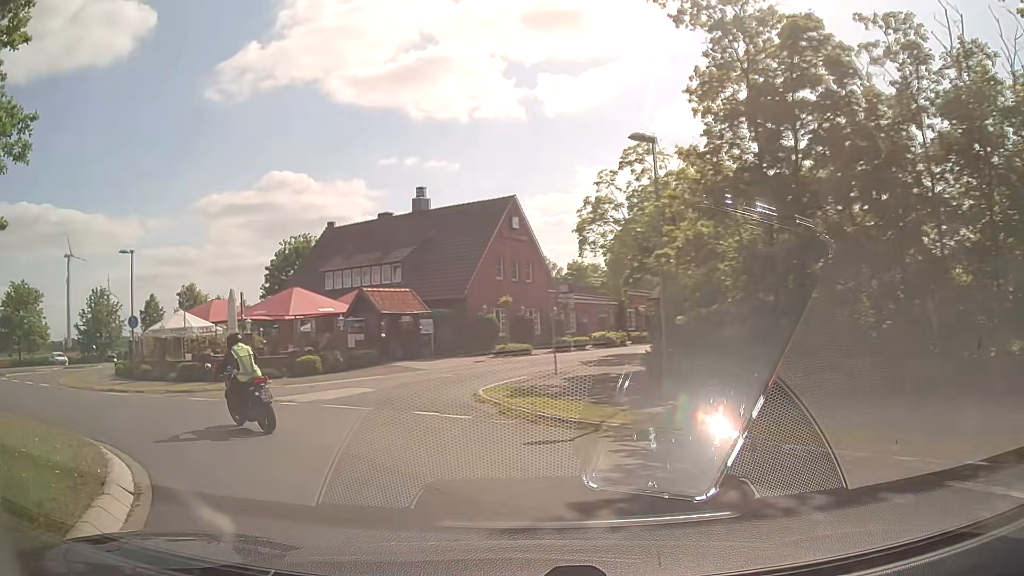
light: Day
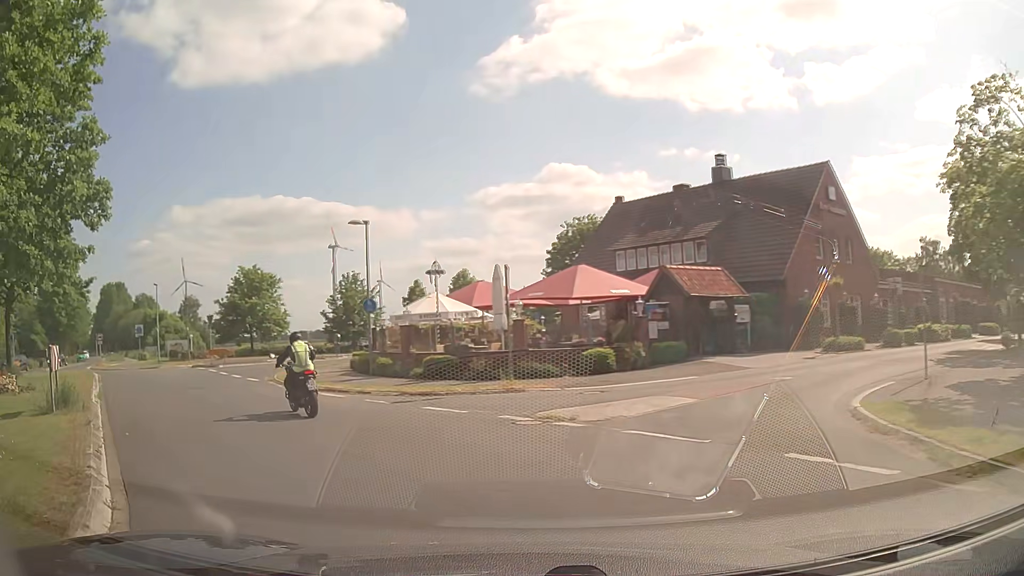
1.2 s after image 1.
(-1.3, +6.2) m; -23°
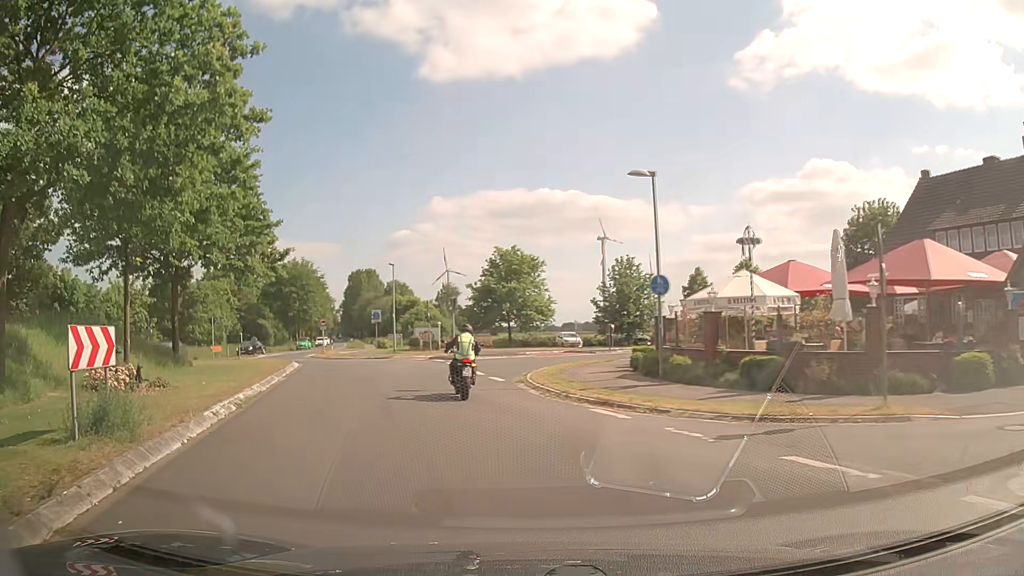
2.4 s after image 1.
(-1.6, +6.9) m; -23°
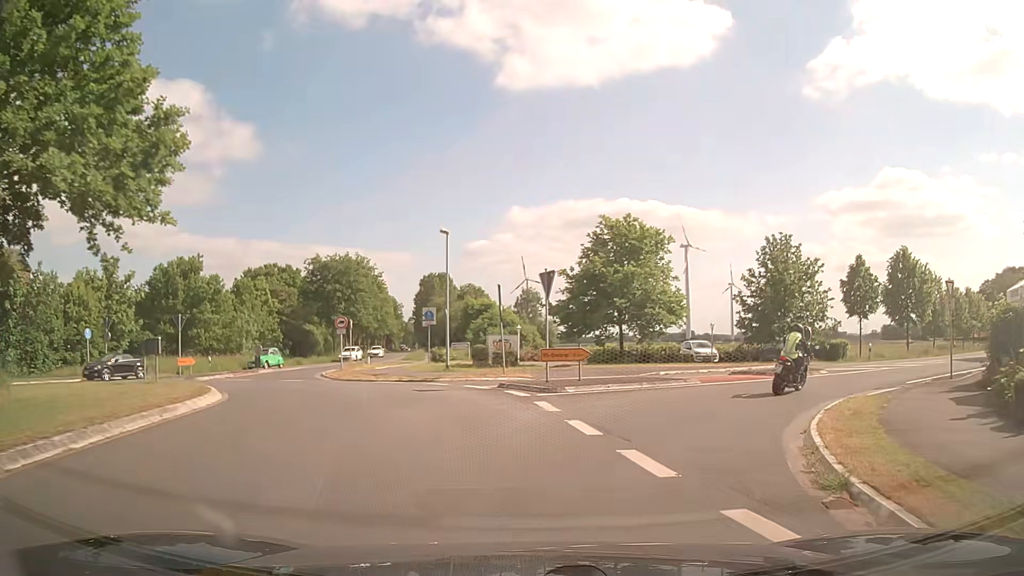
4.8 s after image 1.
(-1.8, +17.1) m; -7°
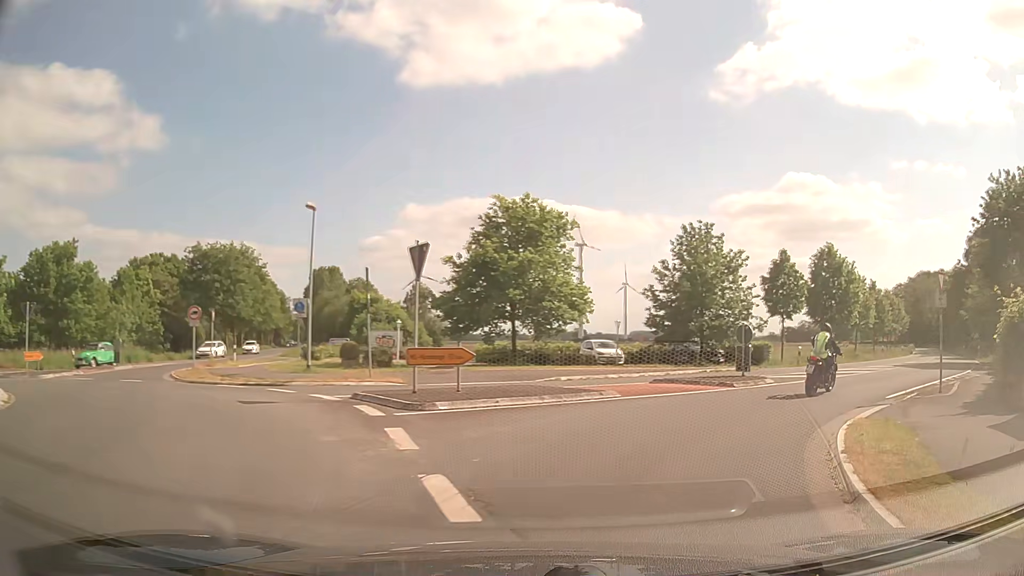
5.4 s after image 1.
(+0.4, +4.8) m; +9°
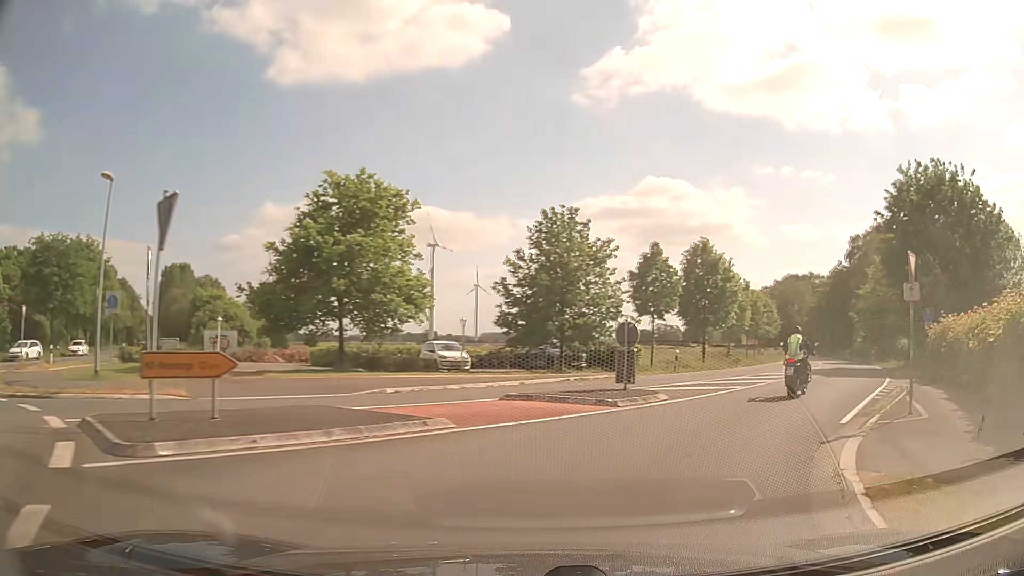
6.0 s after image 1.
(+0.5, +4.9) m; +14°
(+2, +10) (+7, +19) (+12, +27) (+16, +36) (+21, +45) (+25, +54) (+28, +64) (+32, +73) (+35, +82) (+39, +92) m
